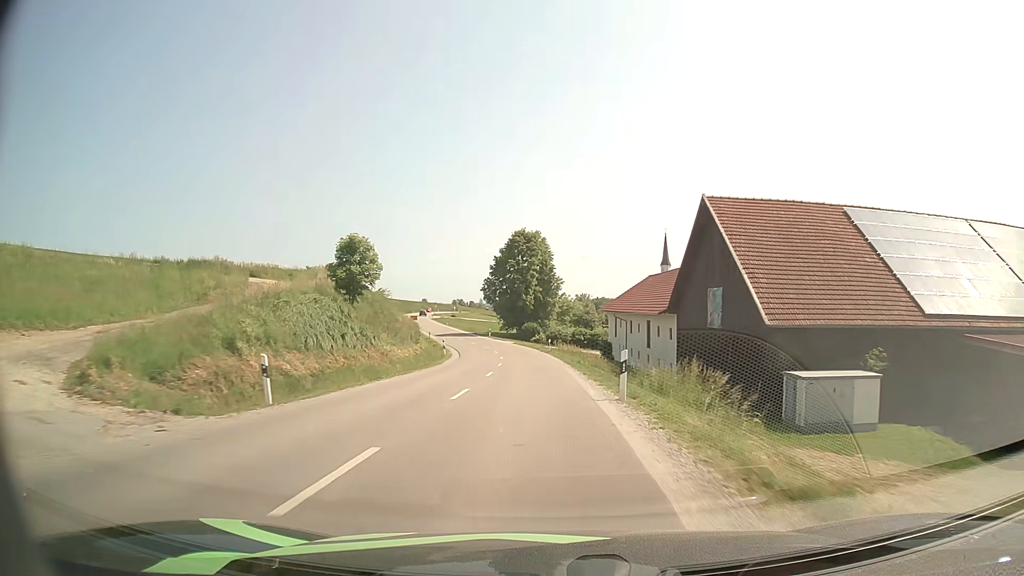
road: secondary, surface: asphalt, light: Day
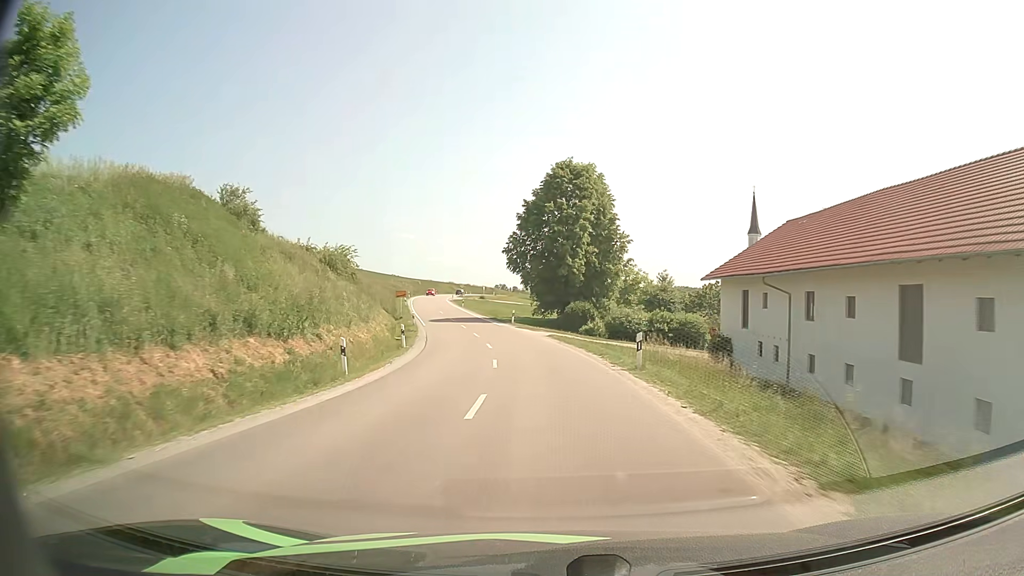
(-0.9, +31.5) m; -3°
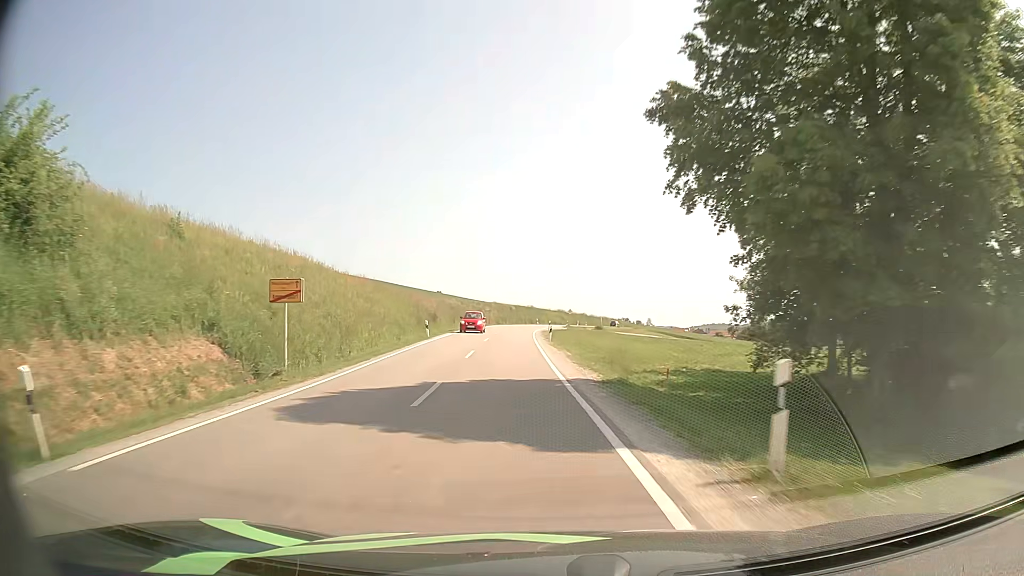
(-3.5, +43.9) m; -10°
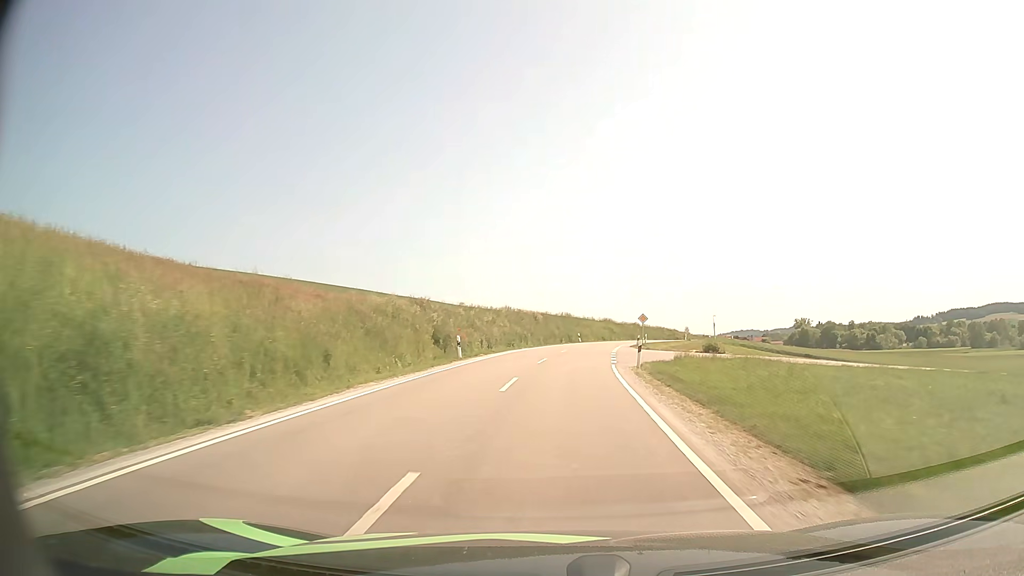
(-2.6, +45.0) m; -3°
(0, +10) (0, +20) (+1, +30) (+2, +40) (+3, +50) (+5, +60) (+7, +69) (+10, +79) (+13, +89) (+16, +98) m
